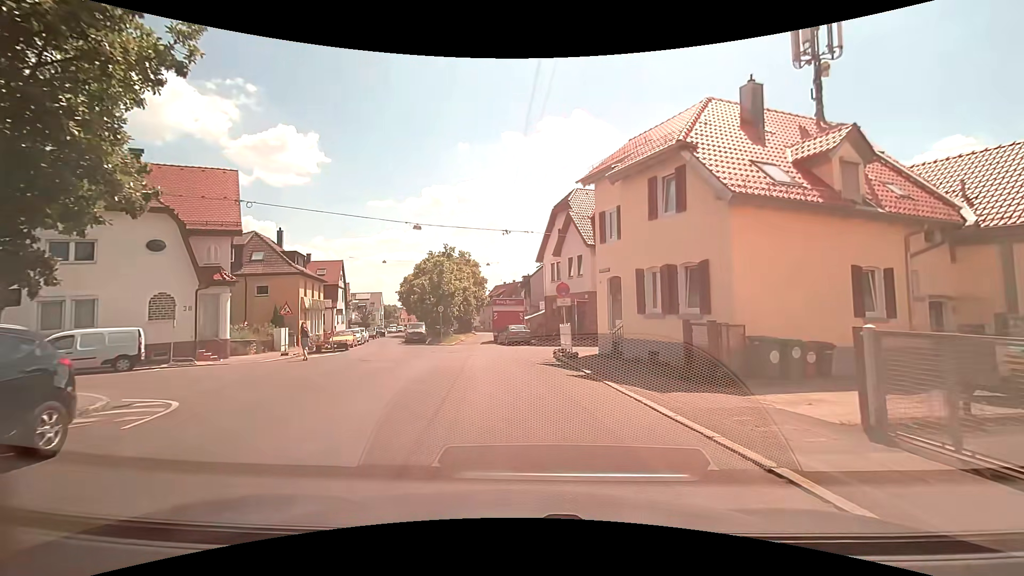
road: residential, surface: asphalt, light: Day
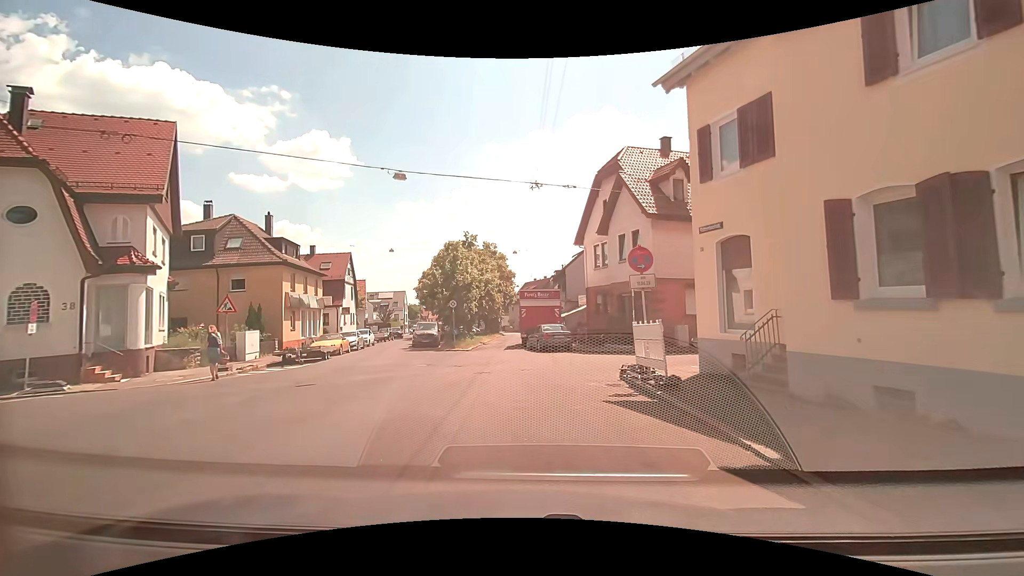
(-0.4, +8.8) m; -4°
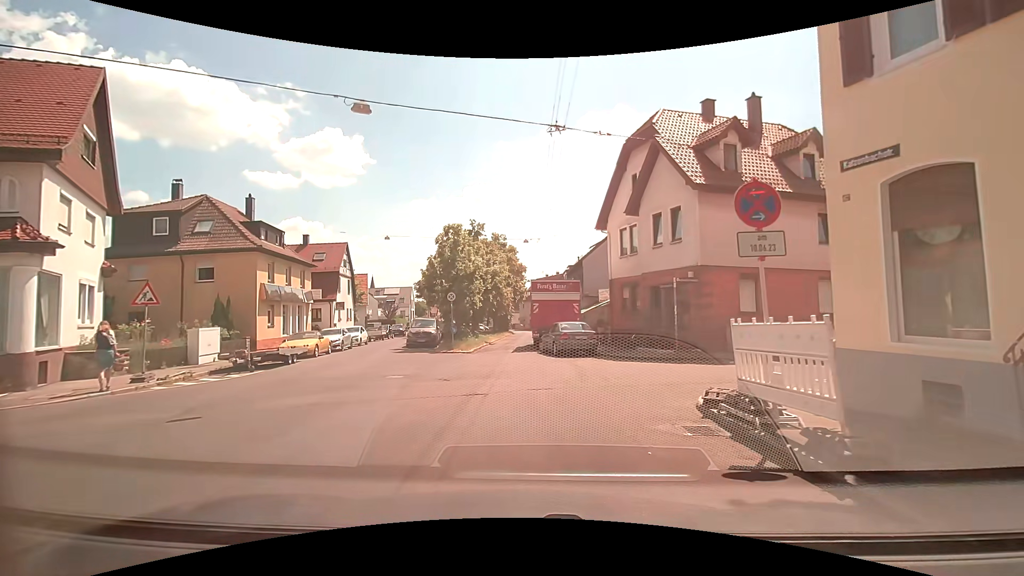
(-0.1, +5.0) m; -2°
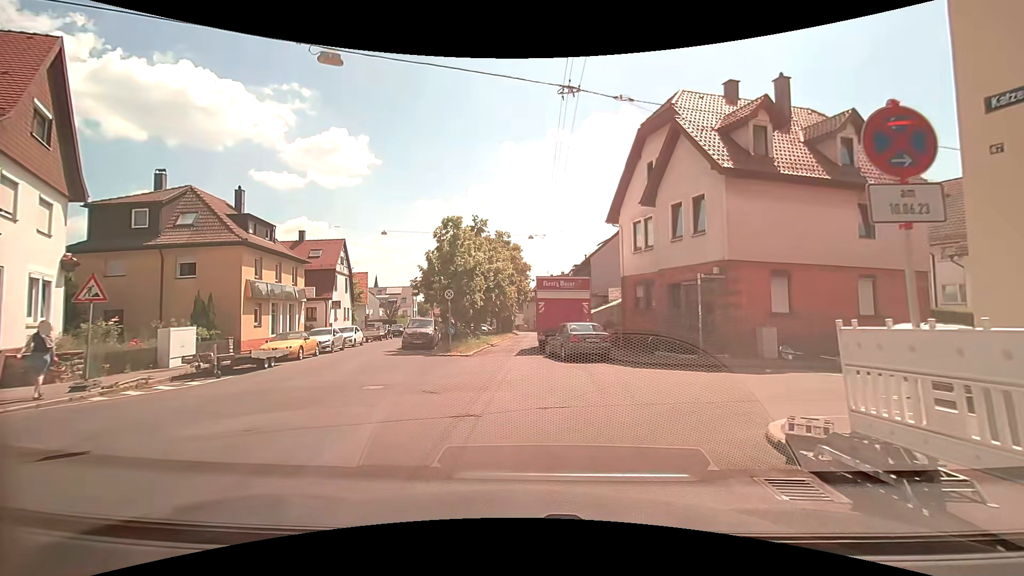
(0.0, +2.1) m; 0°
